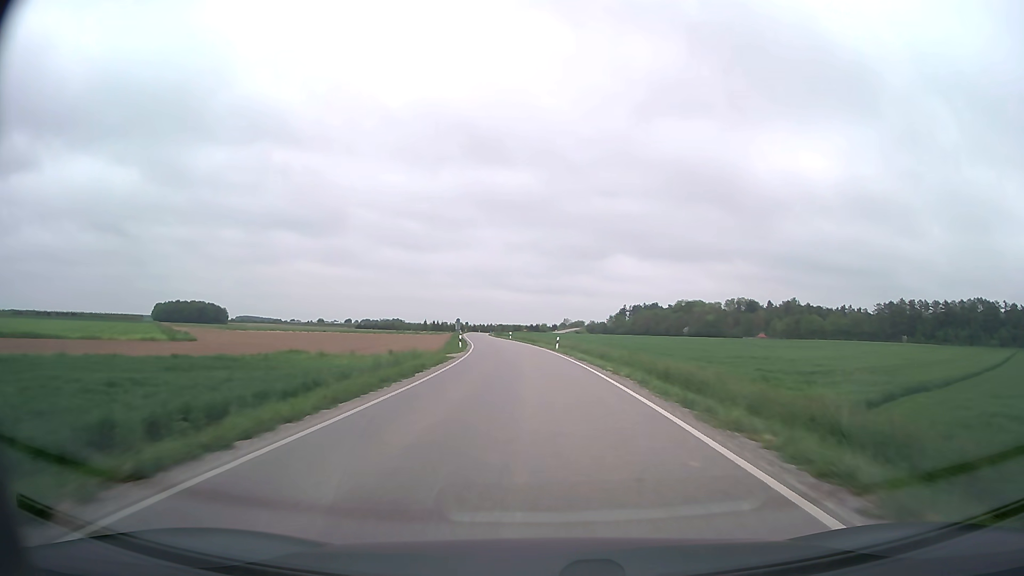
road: secondary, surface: asphalt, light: Day
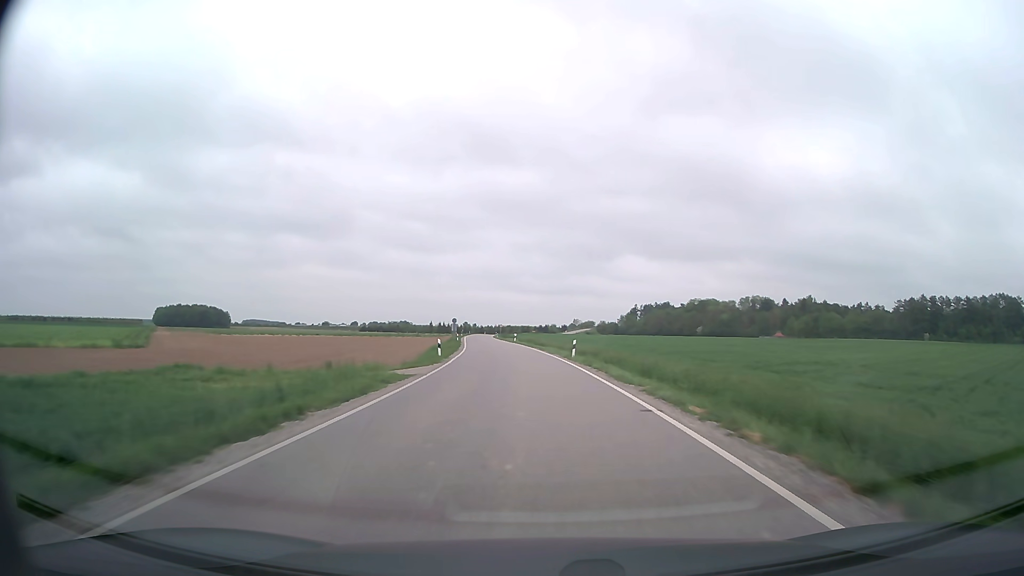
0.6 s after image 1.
(-0.1, +13.2) m; -1°
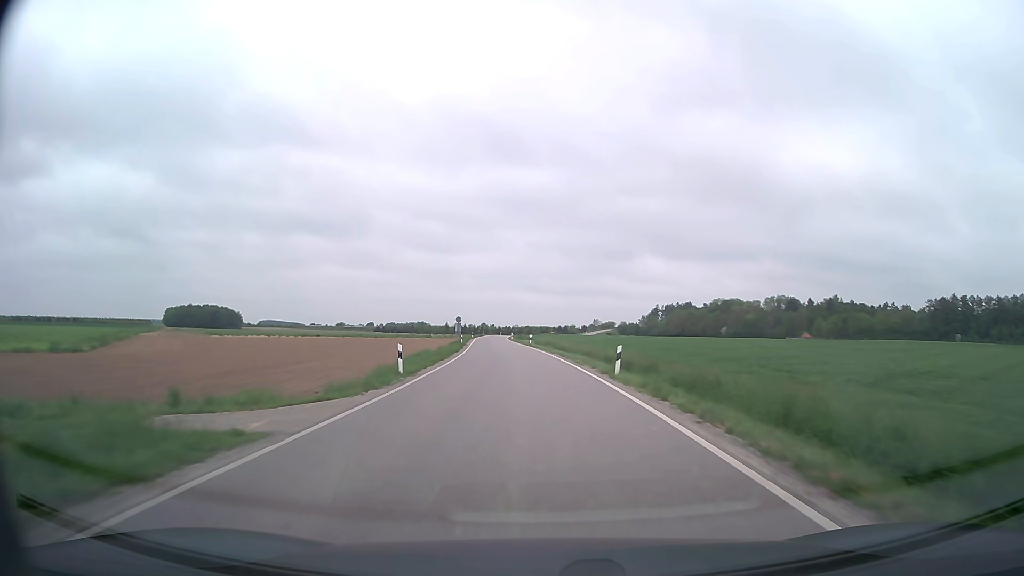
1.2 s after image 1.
(-0.2, +13.1) m; -2°
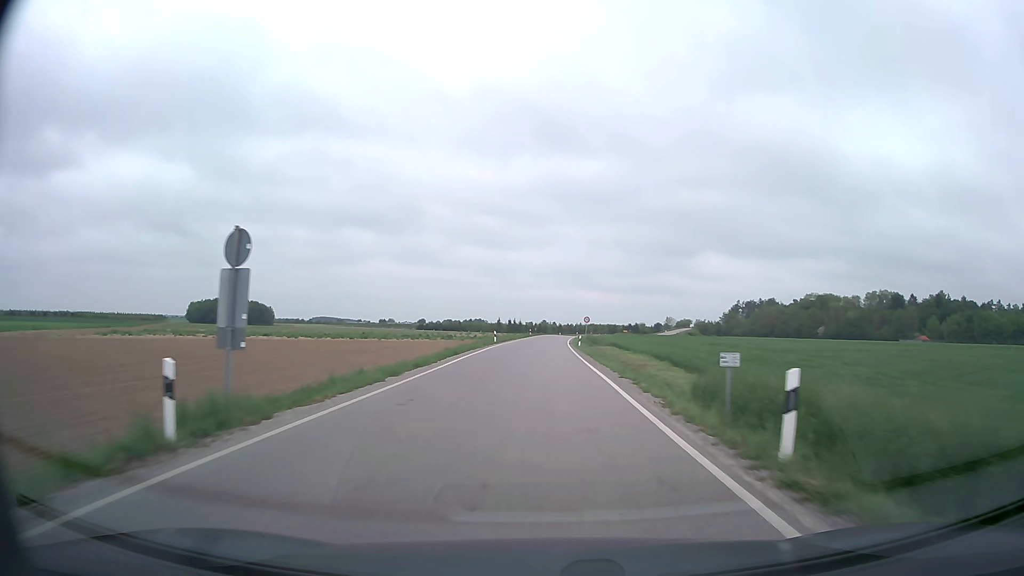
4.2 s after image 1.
(-3.1, +59.9) m; -5°
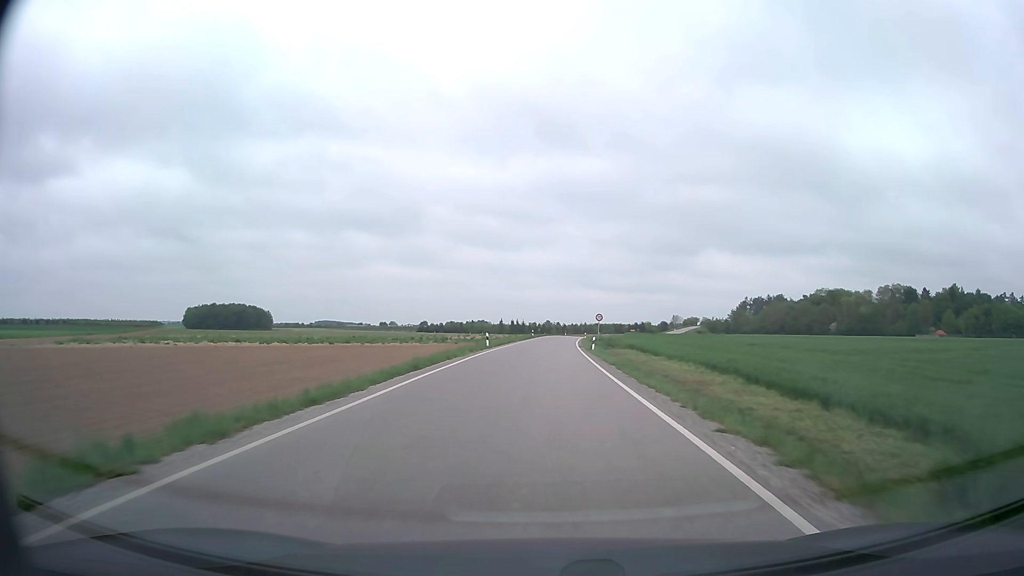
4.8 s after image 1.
(0.0, +10.7) m; 0°
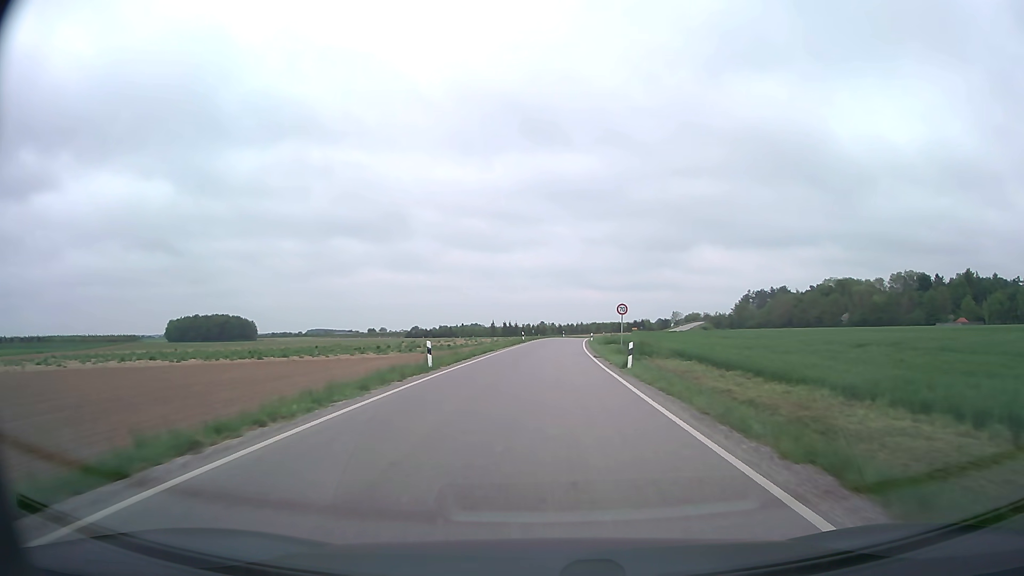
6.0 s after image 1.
(+0.1, +20.1) m; +1°
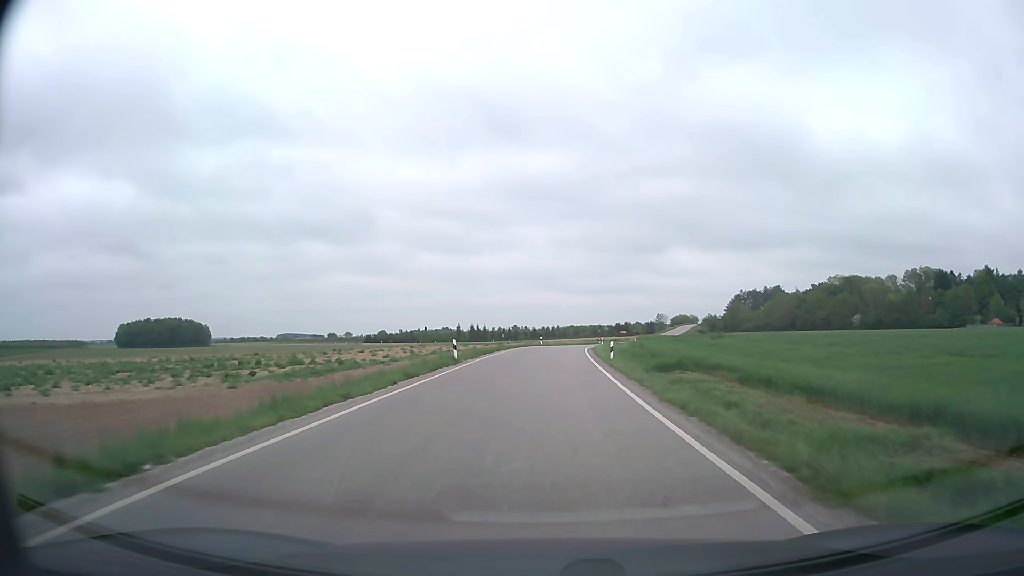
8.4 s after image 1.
(+0.5, +37.3) m; +2°
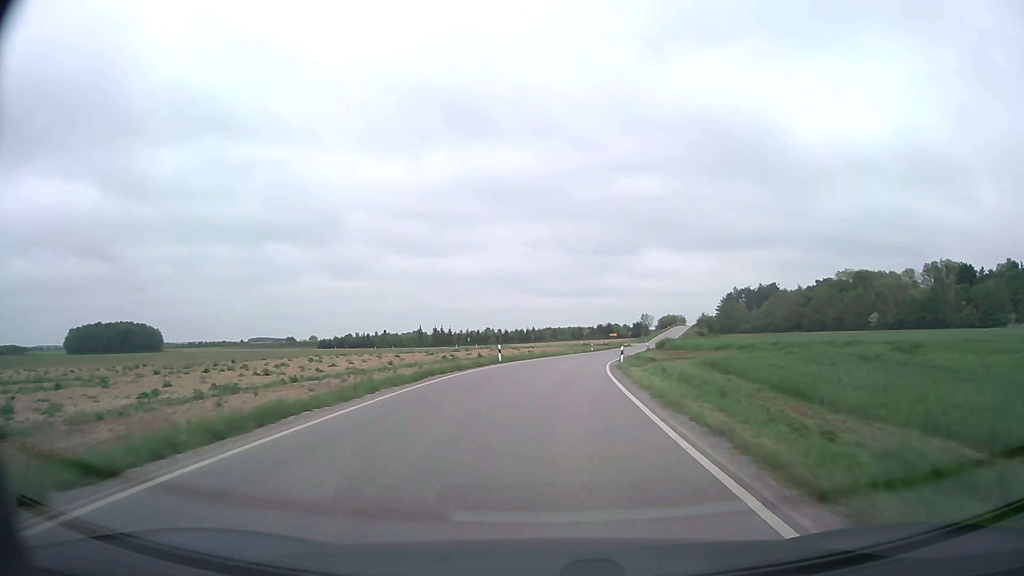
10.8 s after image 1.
(+0.7, +36.0) m; +2°
(0, +10) (0, +20) (+1, +30) (+2, +40) (+4, +50) (+5, +60) (+7, +69) (+9, +79) (+11, +89) (+13, +99) m
